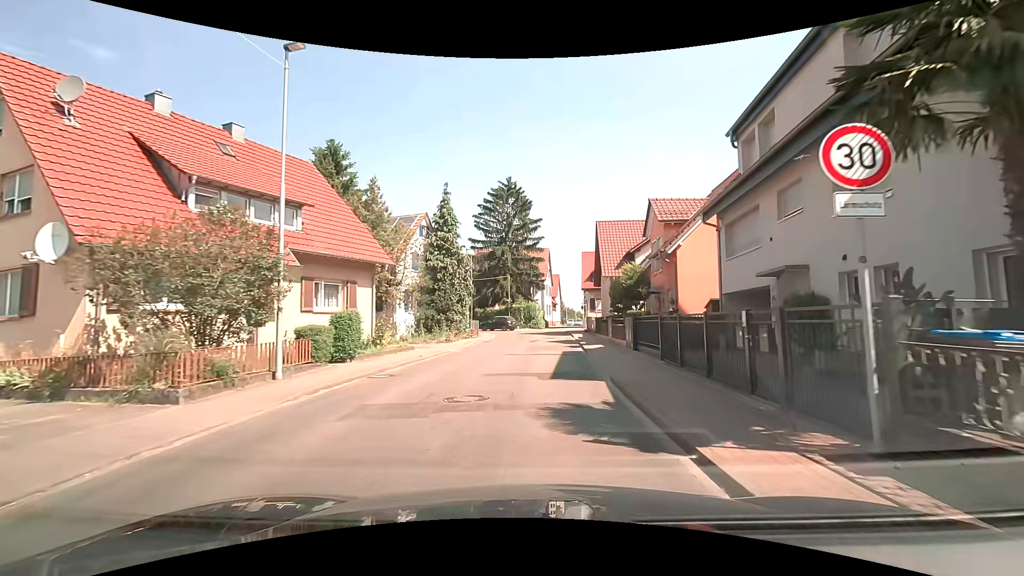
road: secondary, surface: asphalt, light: Day
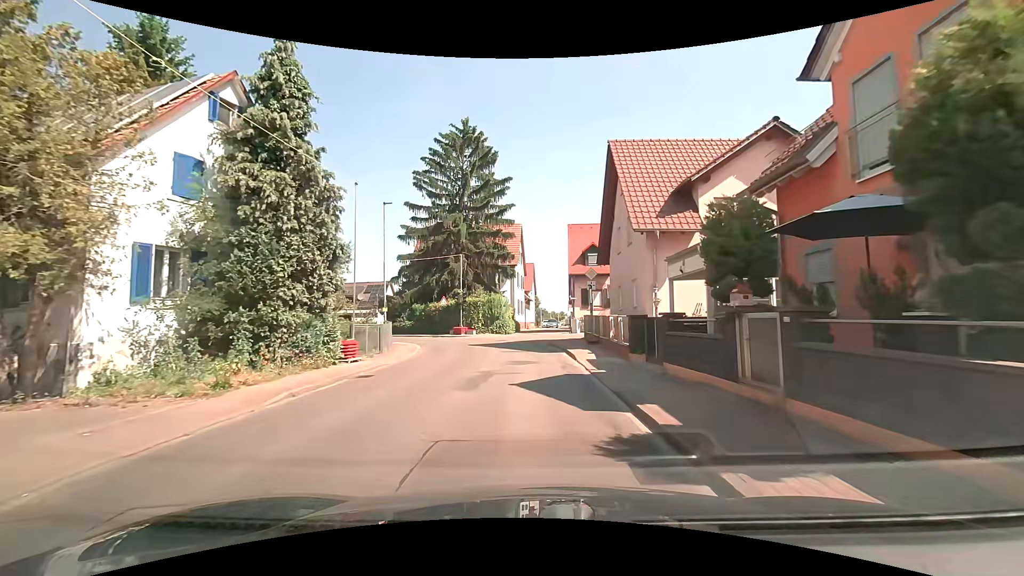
(+0.9, +19.4) m; +3°
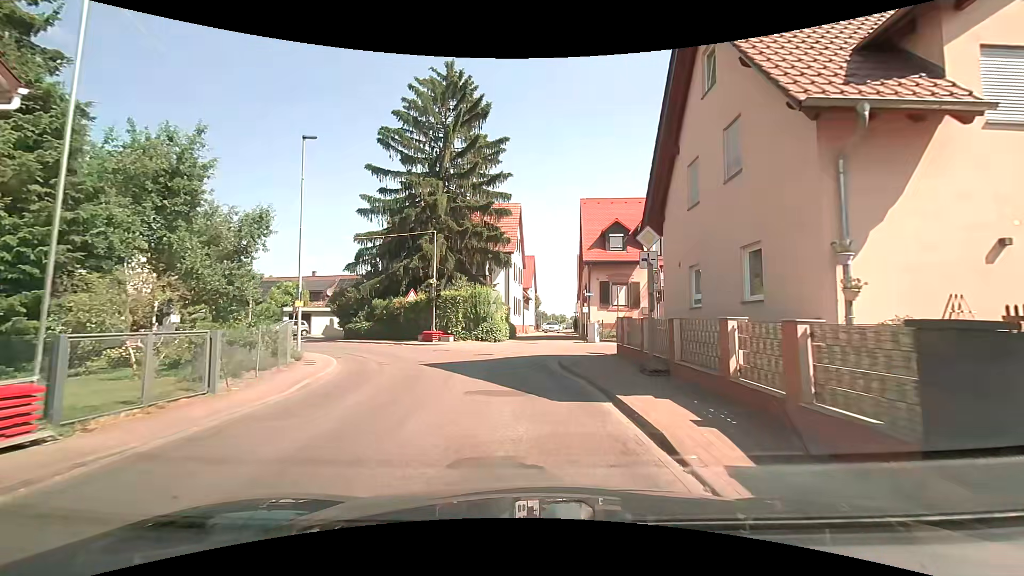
(+0.1, +10.6) m; +1°
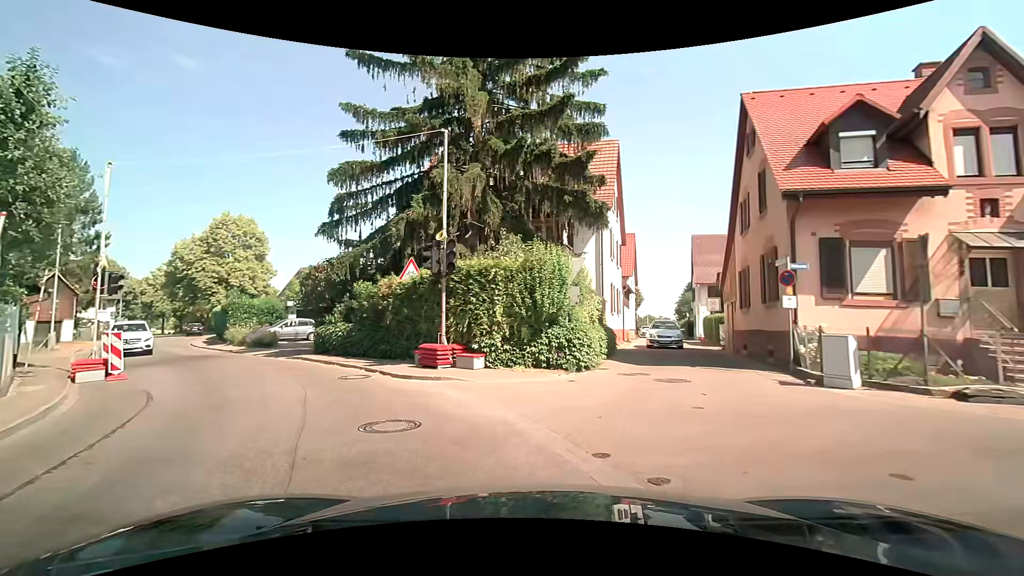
(-0.8, +15.4) m; -10°
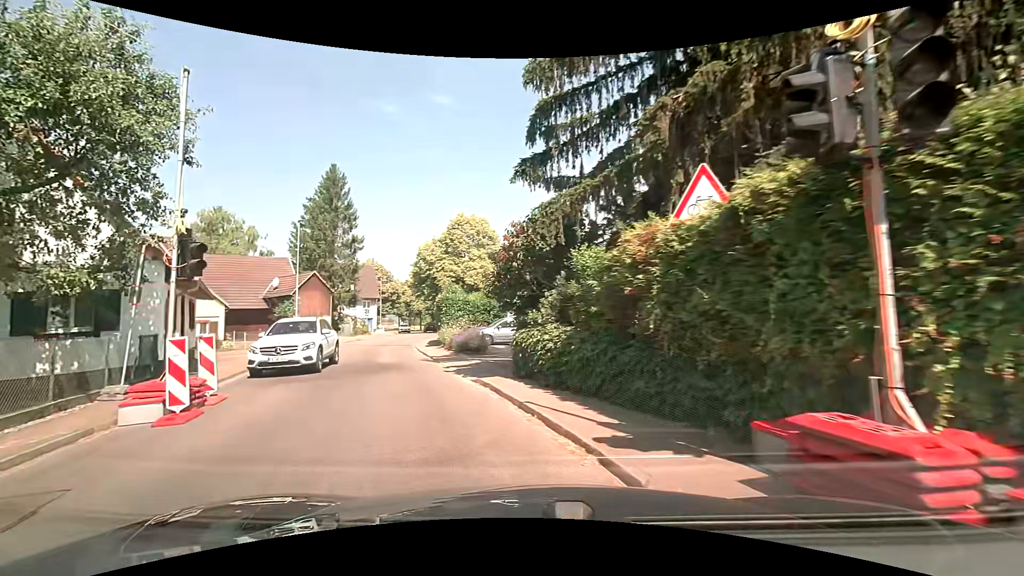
(-2.1, +8.8) m; -27°
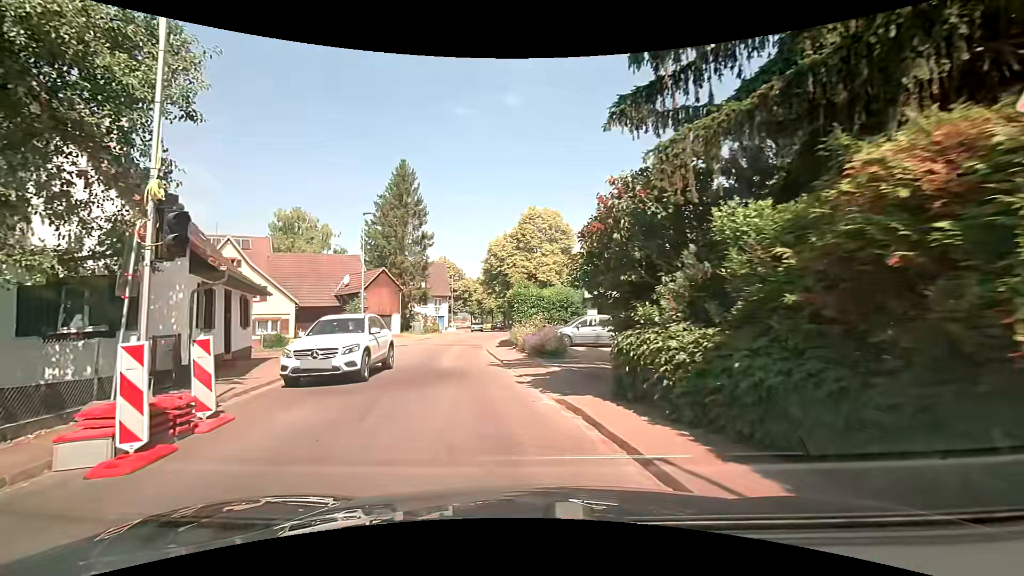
(-0.2, +3.1) m; -9°
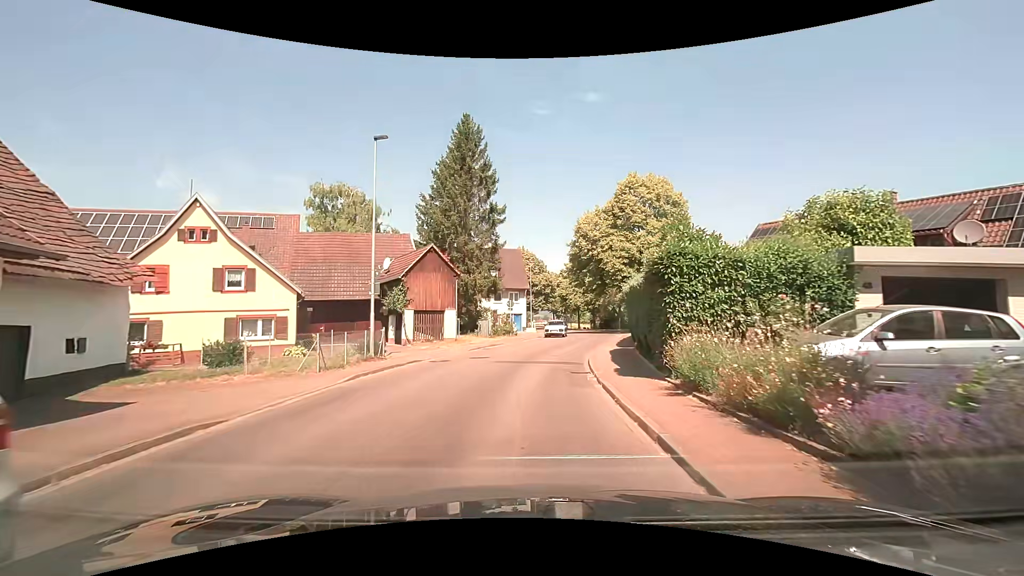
(-1.3, +14.0) m; -7°
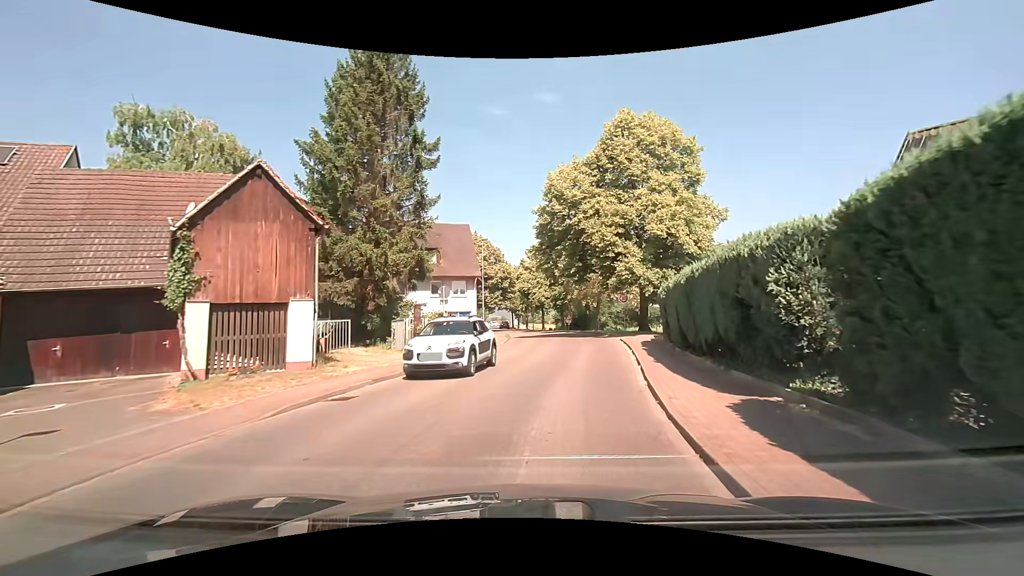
(+0.3, +16.1) m; +6°
(0, +10) (+1, +20) (+3, +30) (+3, +40) (+3, +50) (+1, +60) (-1, +70) (-3, +79) (-4, +89) (-6, +99) m
